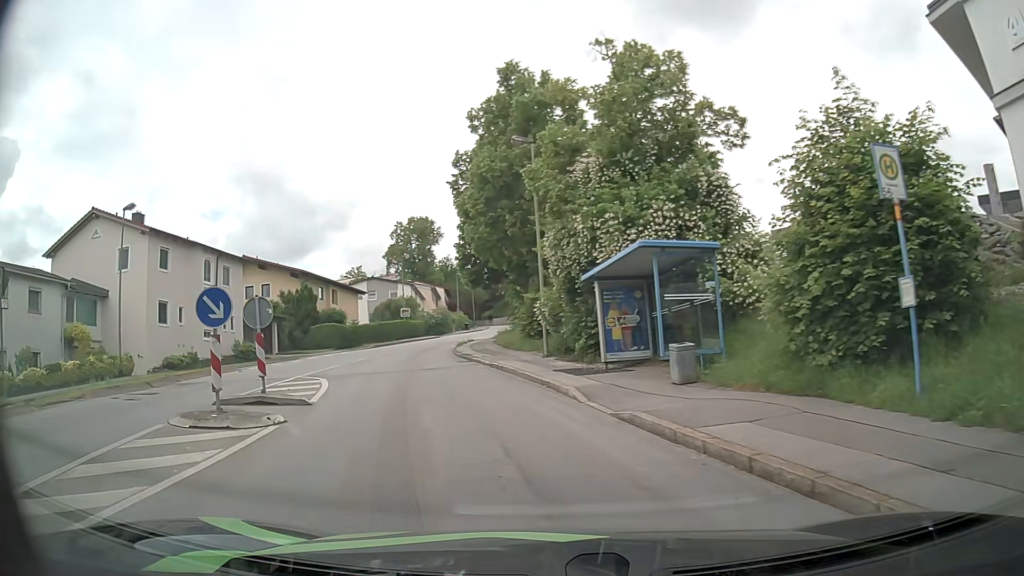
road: residential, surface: asphalt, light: Day
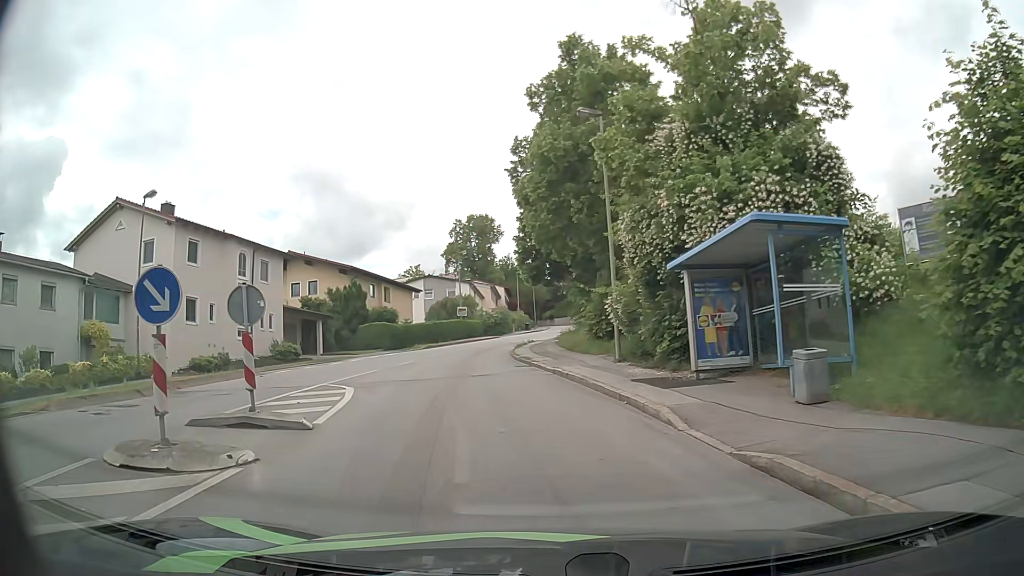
(-0.1, +3.4) m; -4°
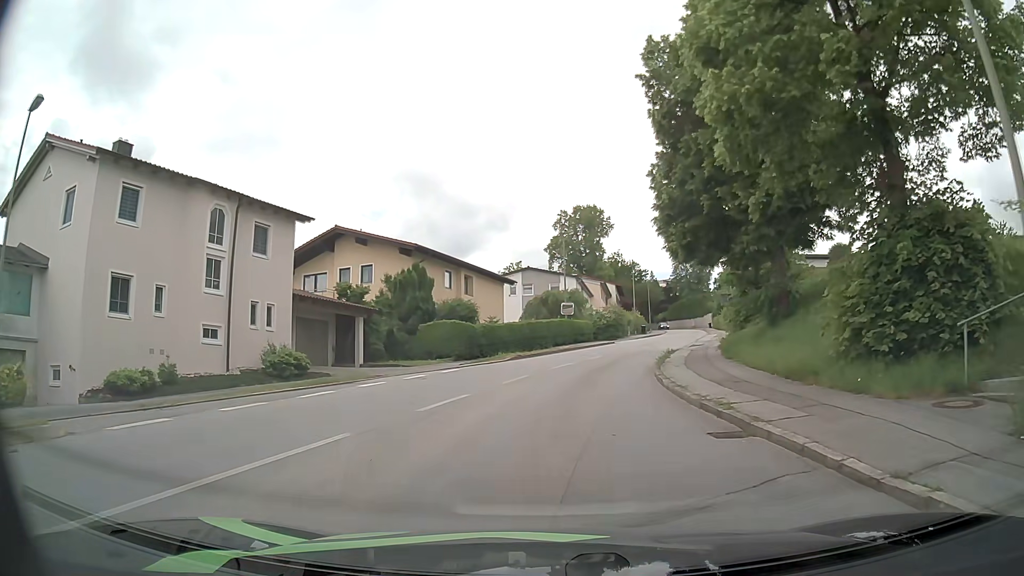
(-1.8, +14.5) m; -10°
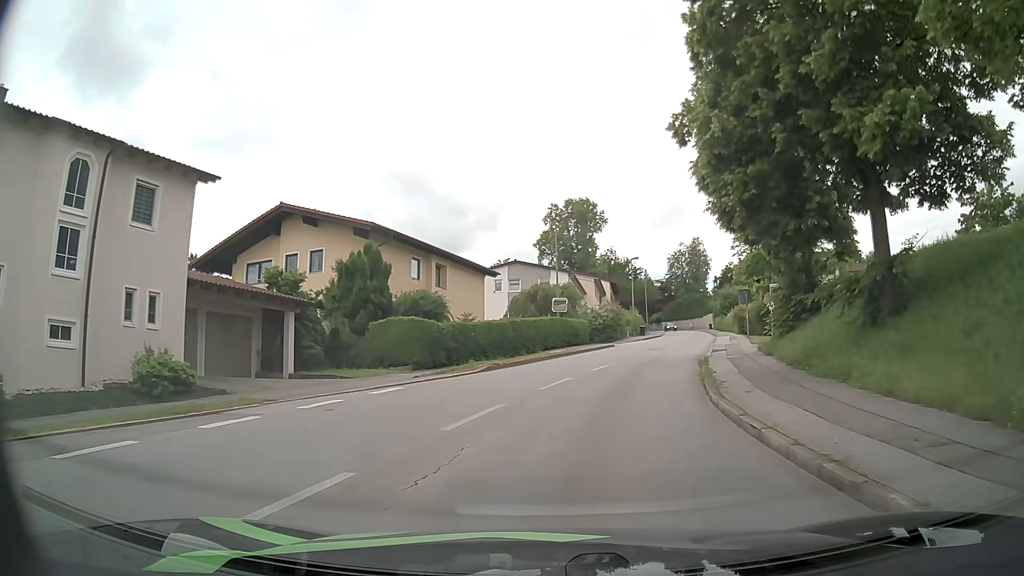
(+0.1, +8.0) m; +1°
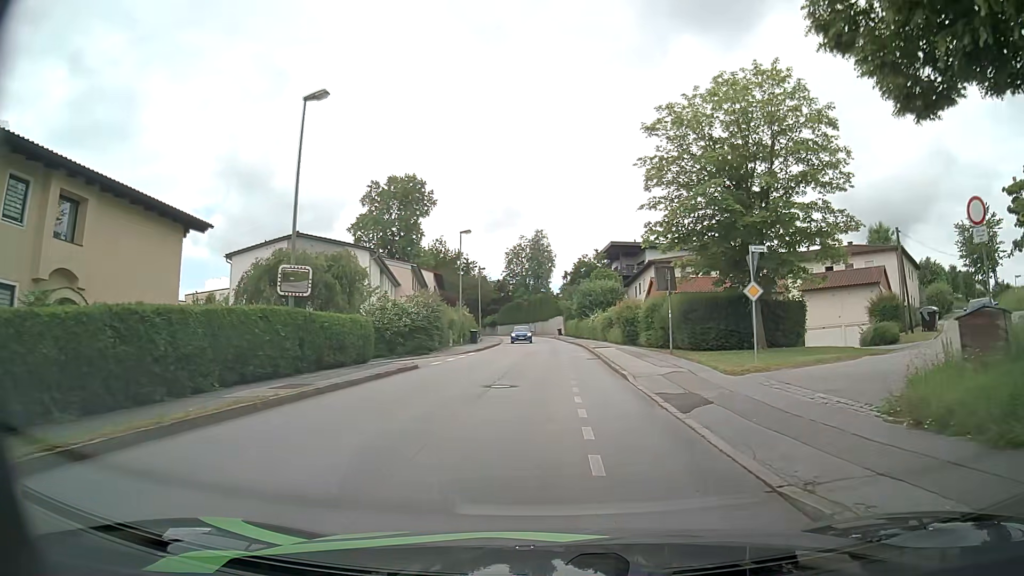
(+2.7, +21.6) m; +14°
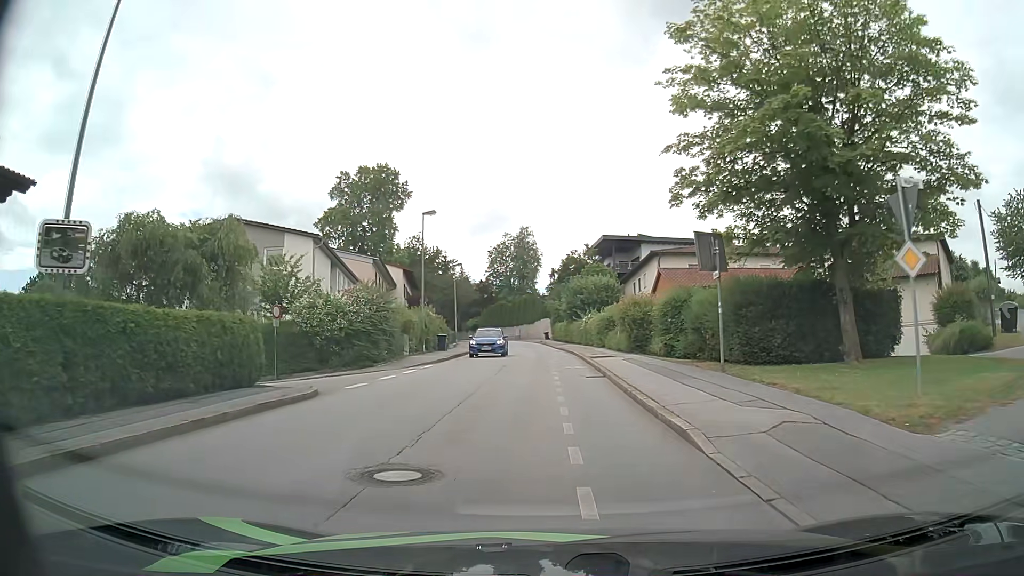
(+0.3, +9.4) m; +1°
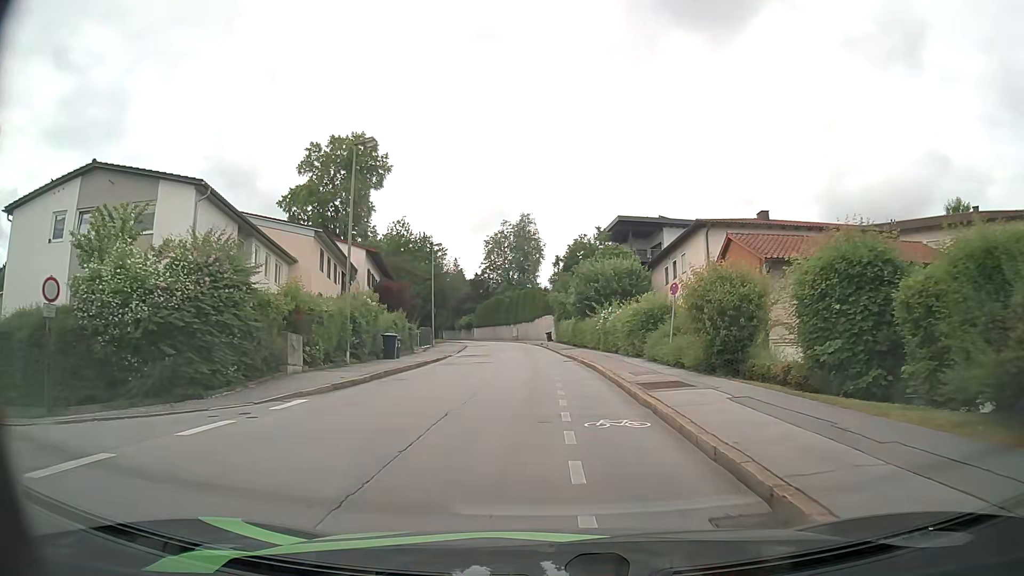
(0.0, +15.0) m; 0°
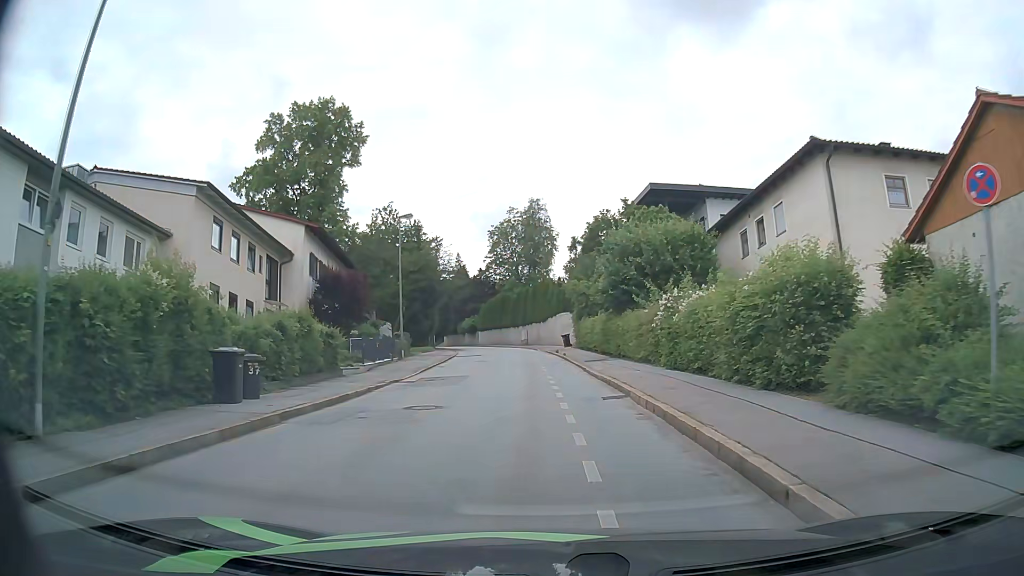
(-0.1, +15.9) m; -2°
(0, +10) (0, +20) (-1, +30) (-1, +40) (-2, +50) (-4, +60) (-6, +70) (-8, +79) (-11, +89) (-13, +99) m
